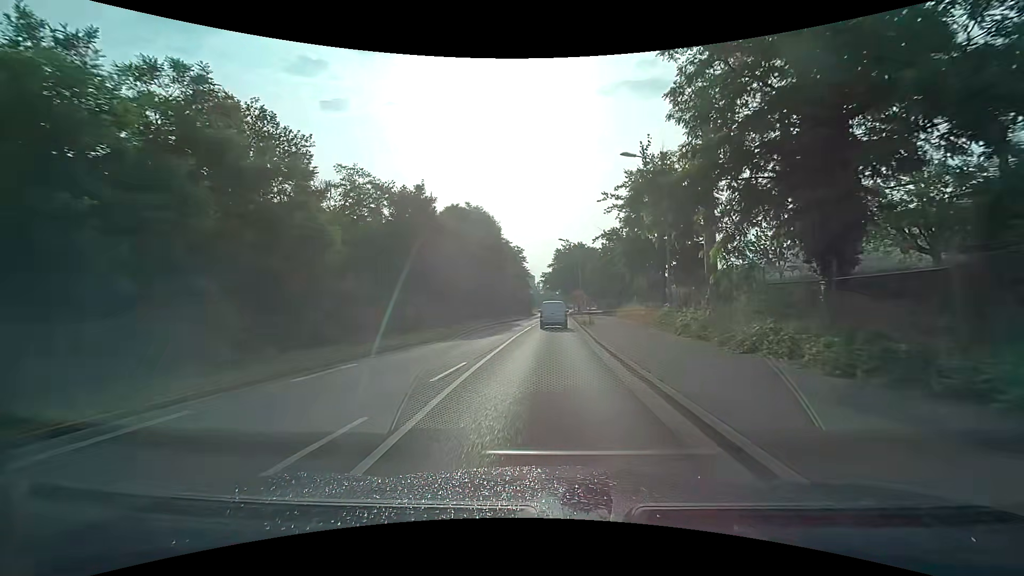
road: secondary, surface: asphalt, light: Day
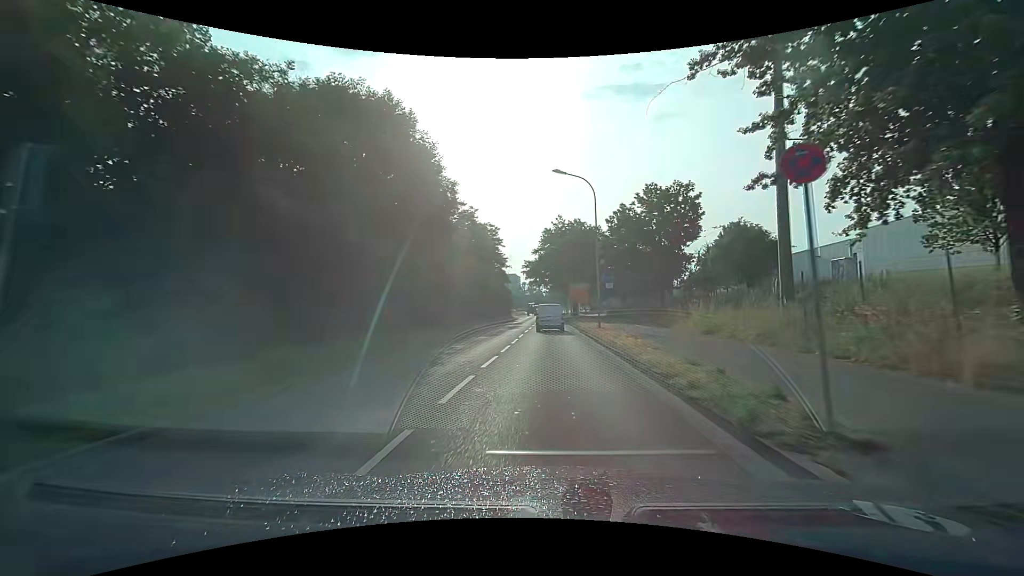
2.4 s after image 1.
(+0.3, +30.0) m; +1°
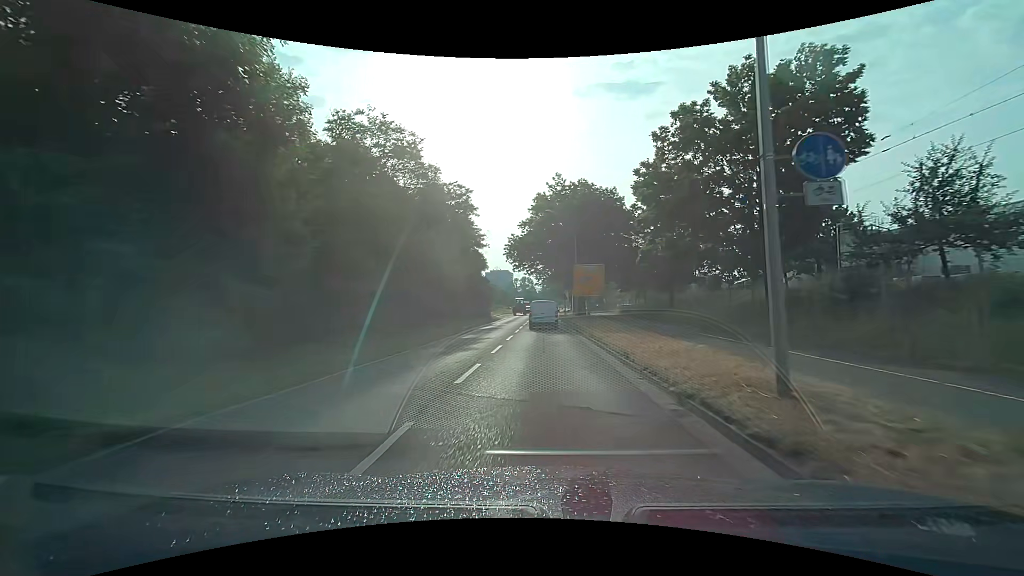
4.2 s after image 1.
(+0.4, +22.3) m; +1°
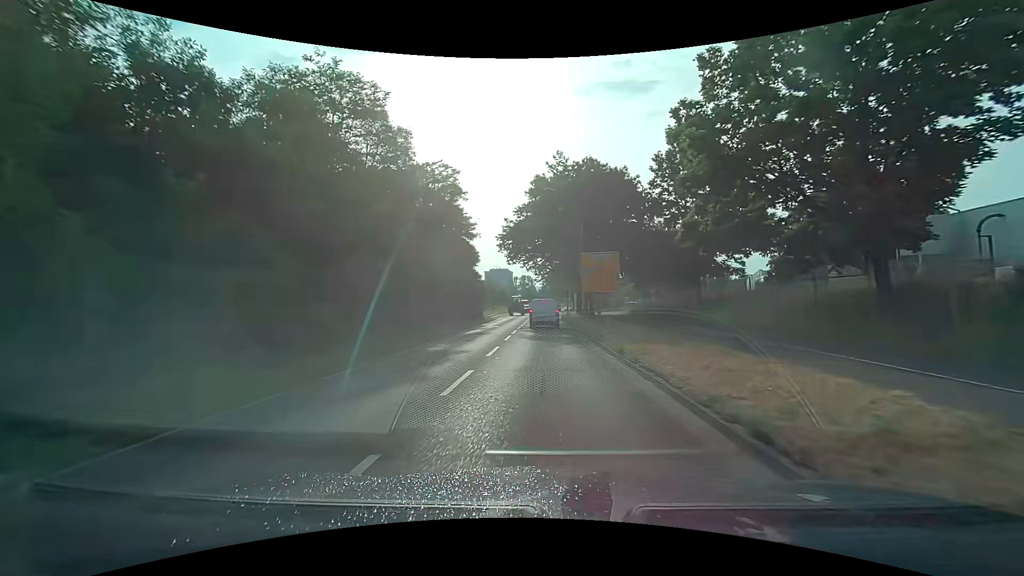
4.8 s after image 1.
(0.0, +7.3) m; 0°
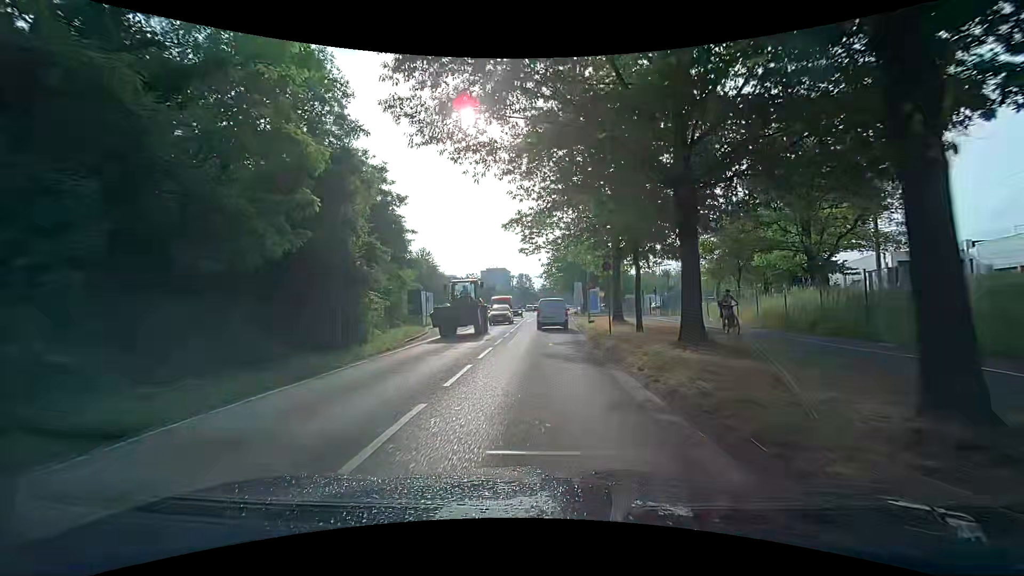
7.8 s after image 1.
(0.0, +34.1) m; 0°
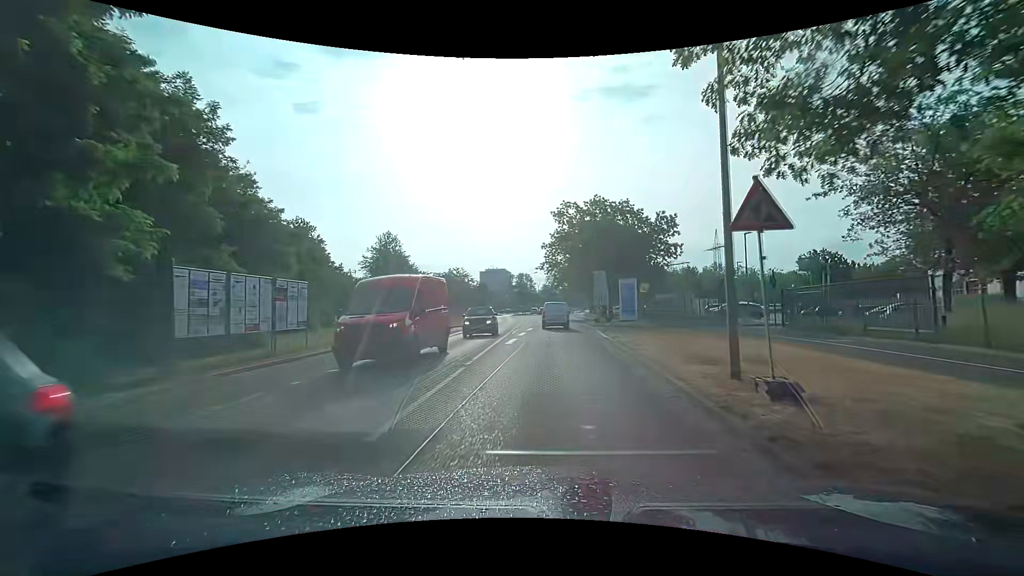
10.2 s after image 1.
(-0.1, +25.8) m; -1°
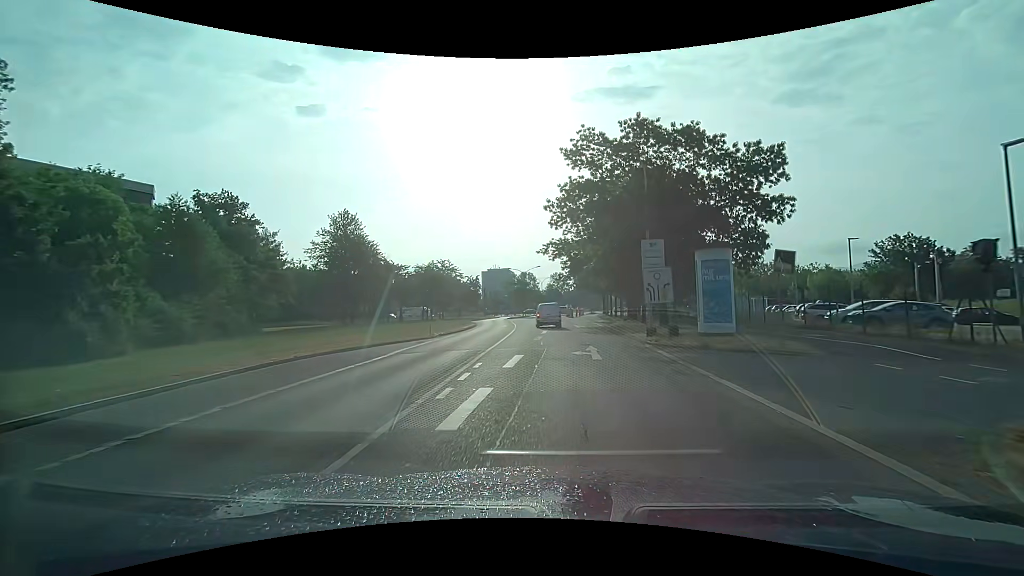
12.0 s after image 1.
(0.0, +19.7) m; -1°
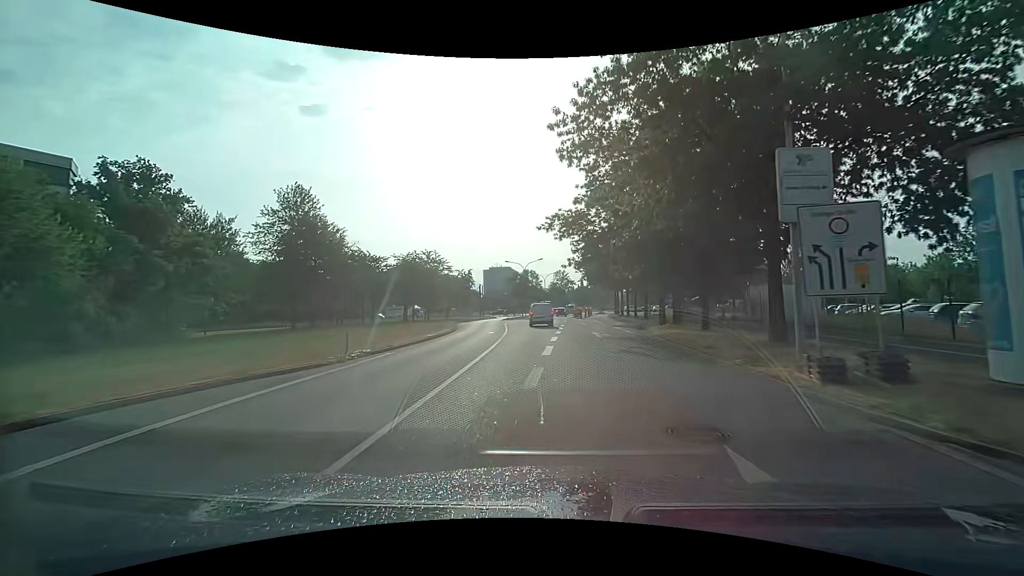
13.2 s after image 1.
(+0.1, +13.3) m; 0°
(0, +10) (0, +20) (0, +30) (0, +40) (0, +50) (0, +60) (+1, +70) (+2, +80) (+3, +90) (+4, +100) m
